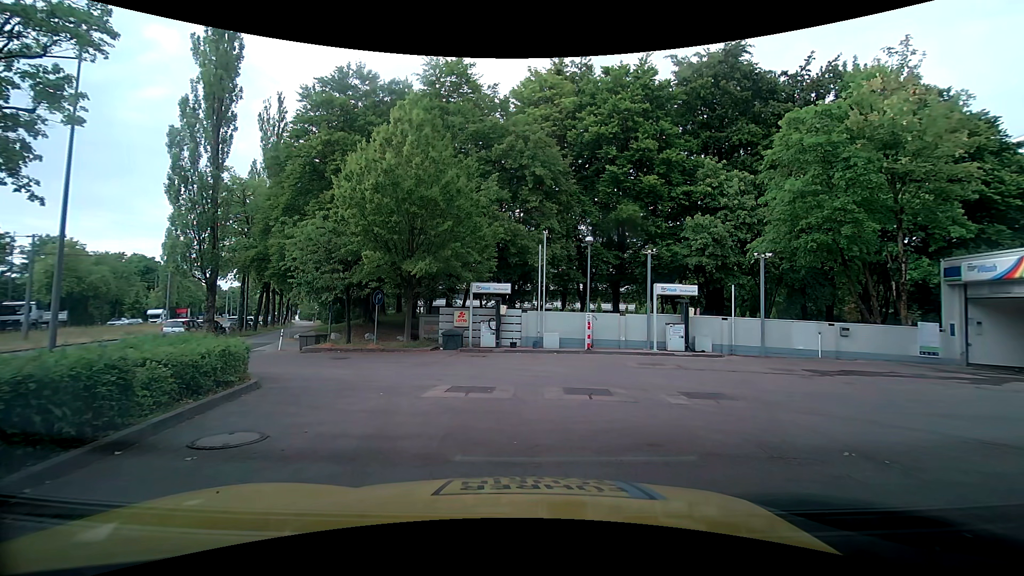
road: service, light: Day
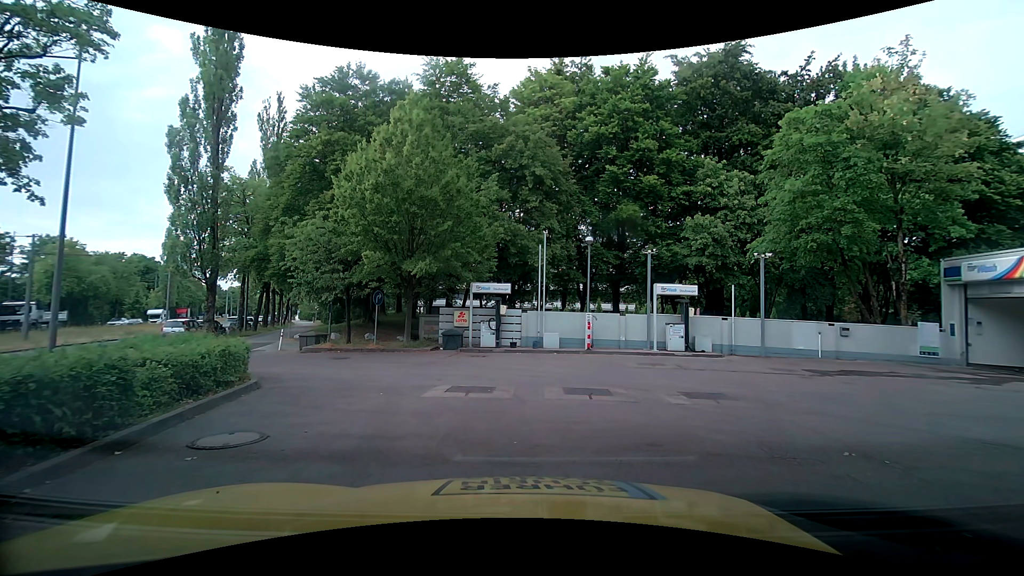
(0.0, 0.0) m; 0°
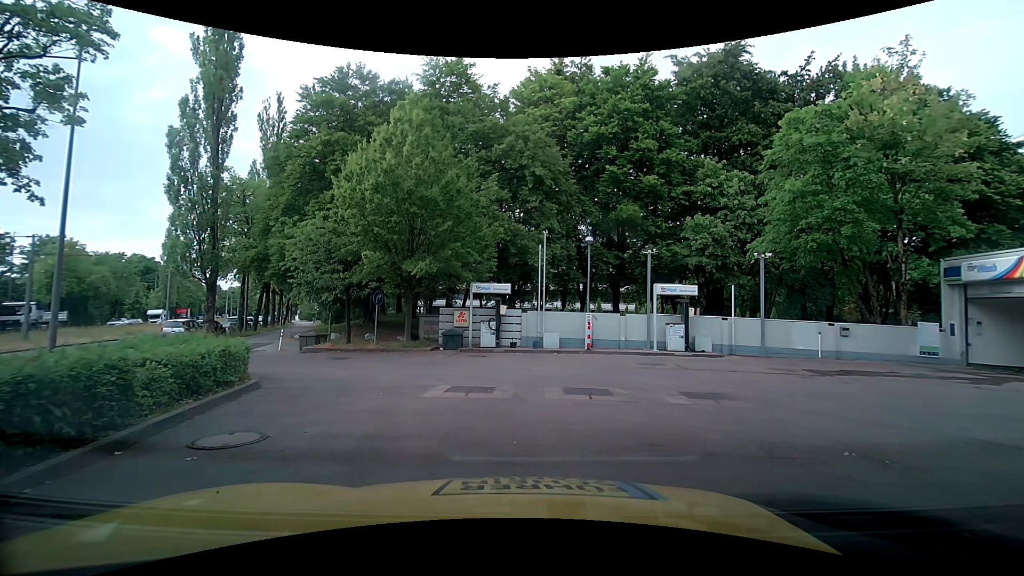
(0.0, 0.0) m; 0°
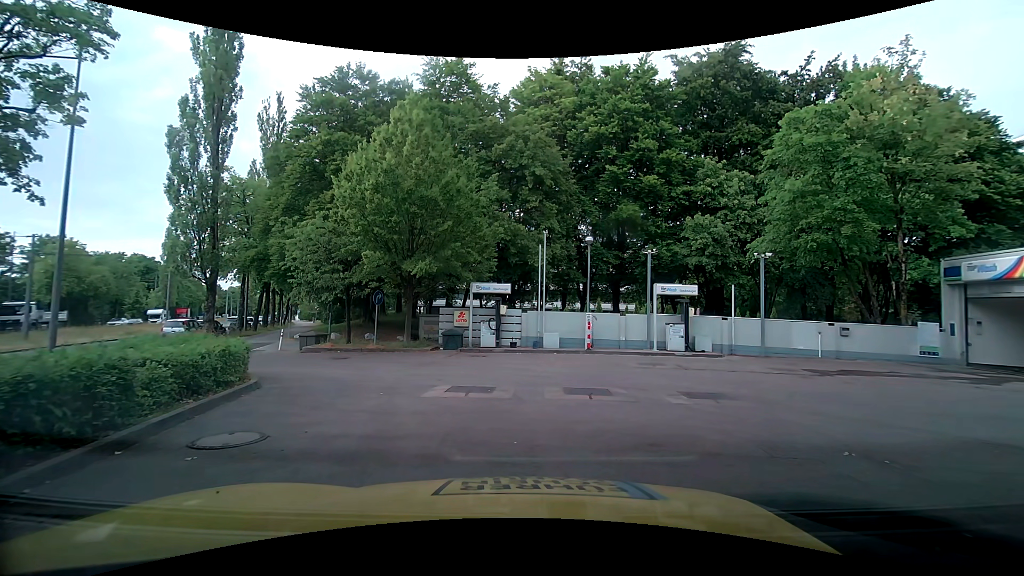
(0.0, 0.0) m; 0°
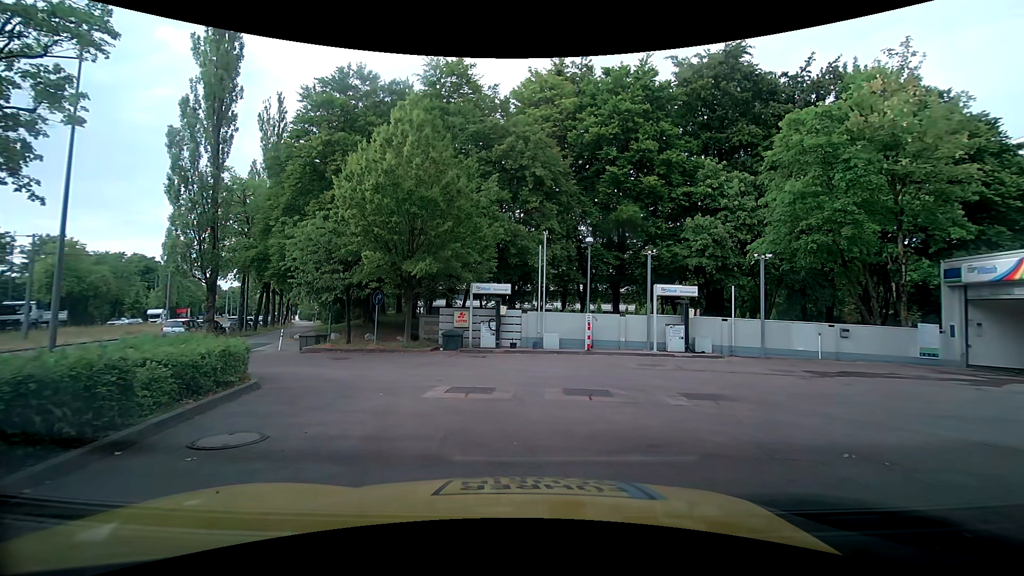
(0.0, 0.0) m; 0°
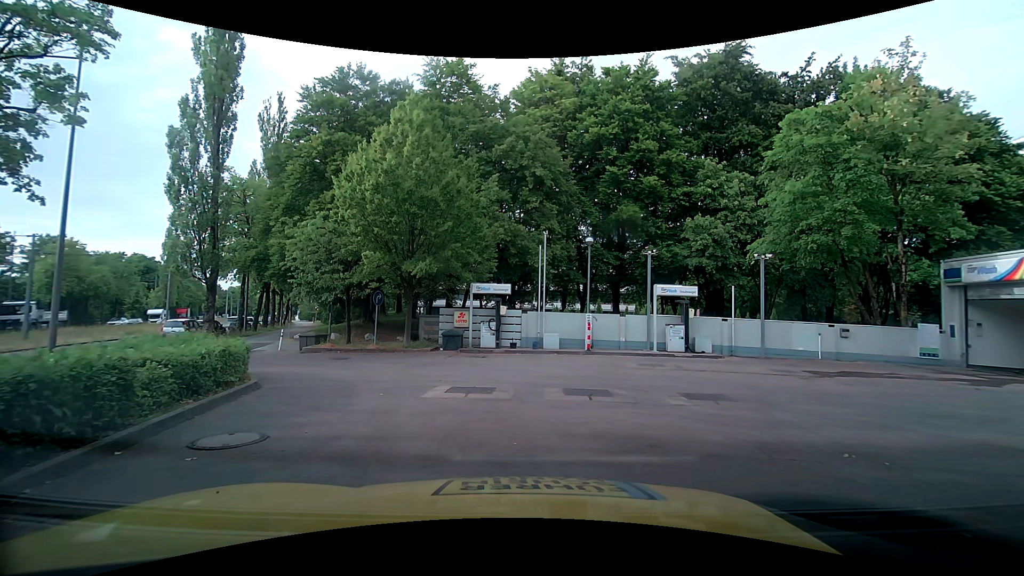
(0.0, 0.0) m; 0°
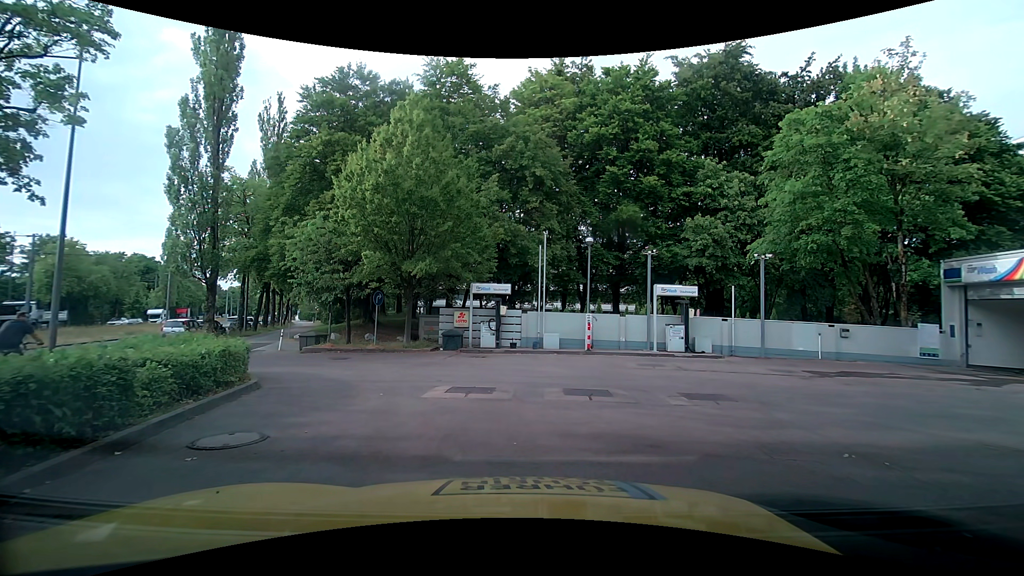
(0.0, 0.0) m; 0°
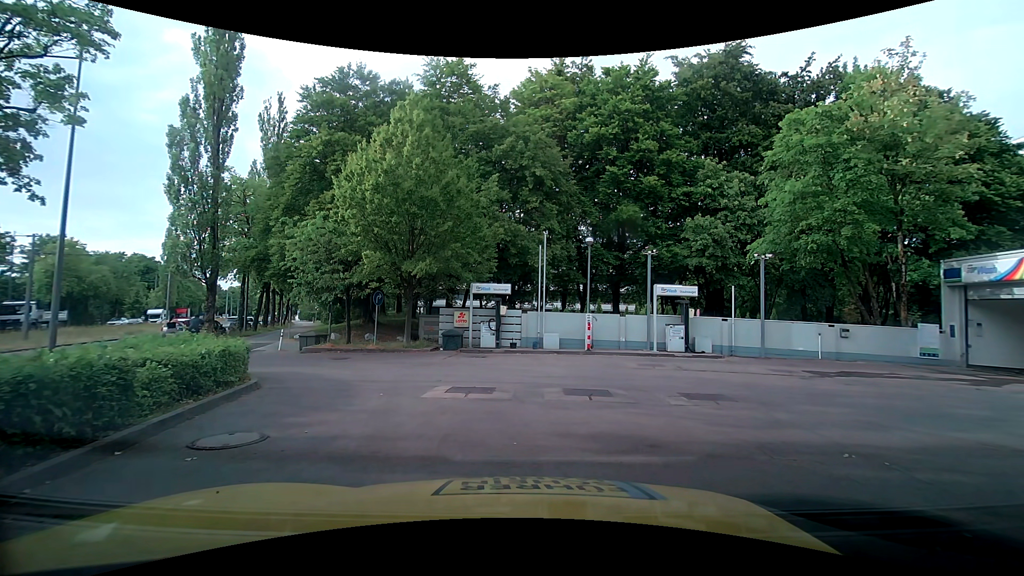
(0.0, 0.0) m; 0°
